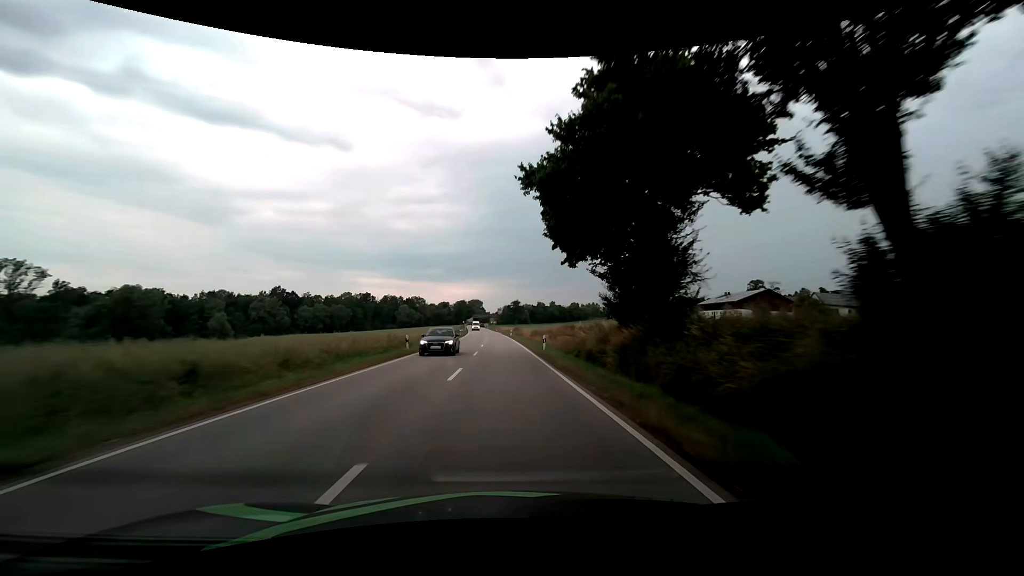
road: secondary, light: Day
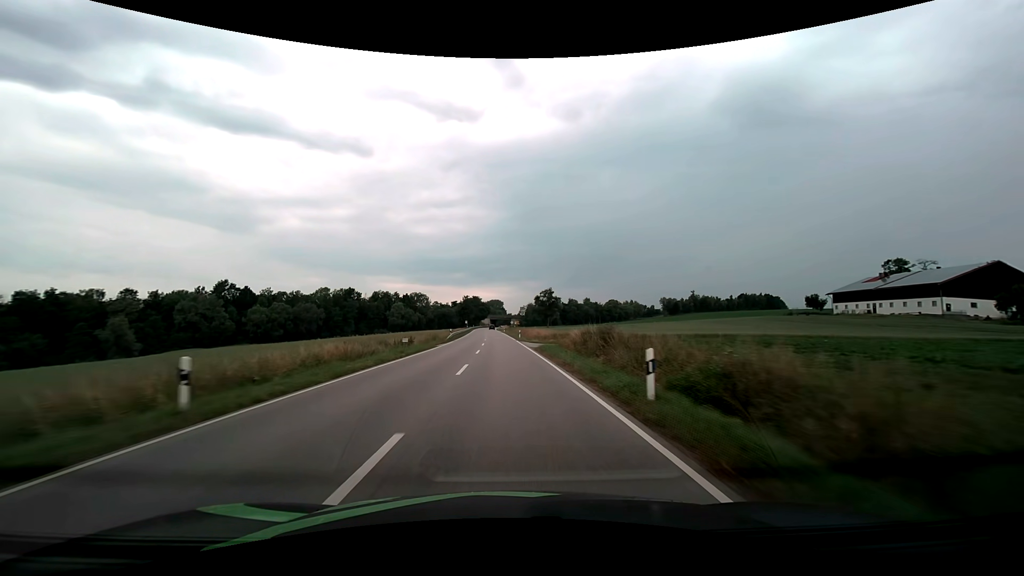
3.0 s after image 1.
(-1.2, +70.8) m; -2°
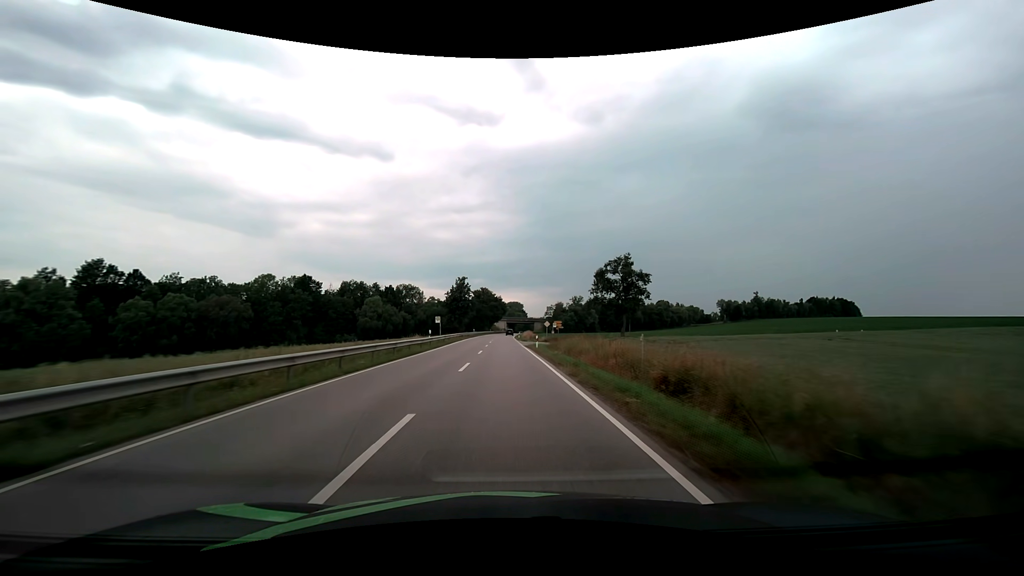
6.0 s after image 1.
(-1.5, +70.8) m; -2°
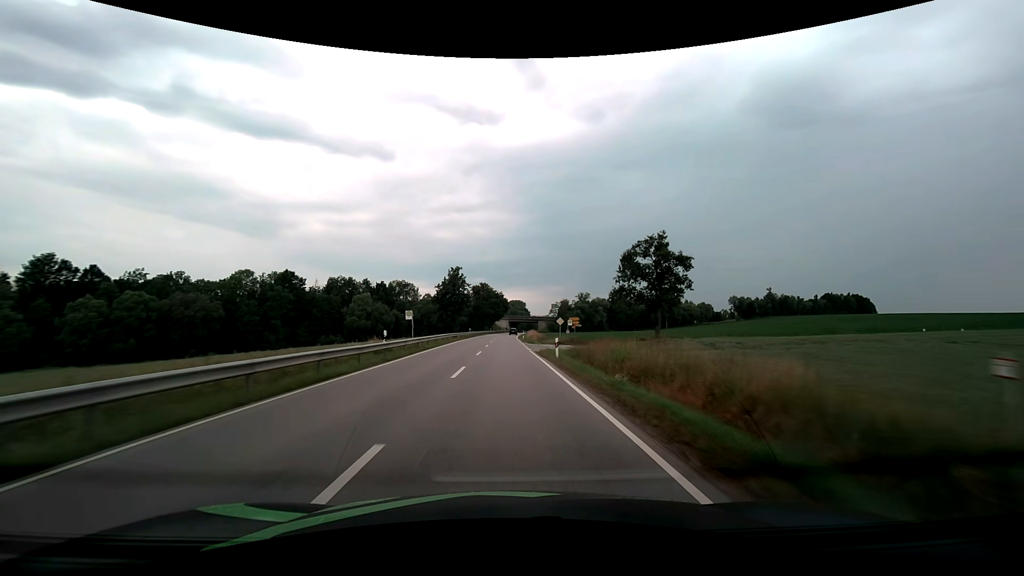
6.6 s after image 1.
(0.0, +14.2) m; 0°
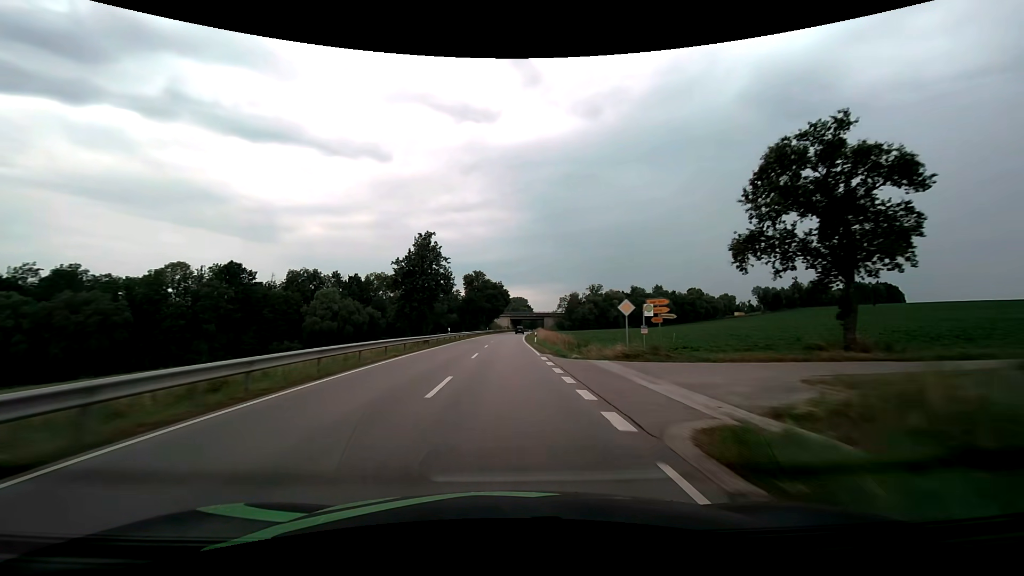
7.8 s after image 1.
(0.0, +28.4) m; 0°
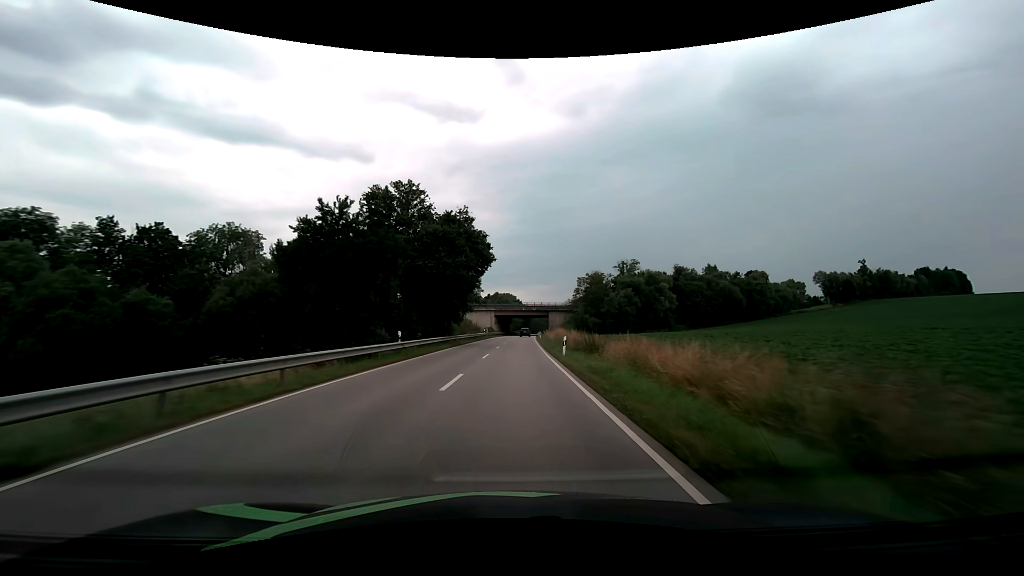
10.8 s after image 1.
(+0.3, +70.9) m; +1°
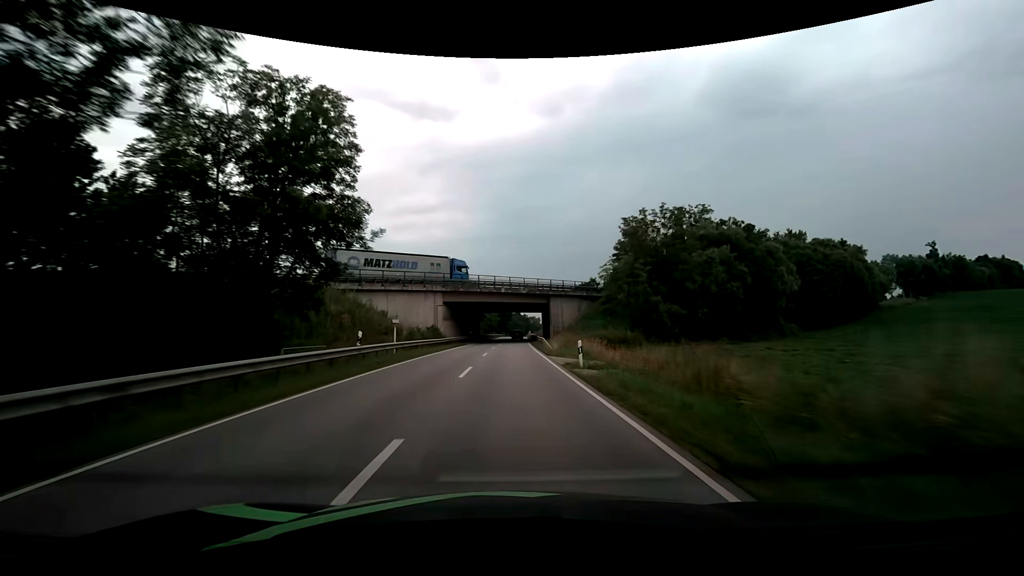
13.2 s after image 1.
(+1.2, +56.7) m; +3°
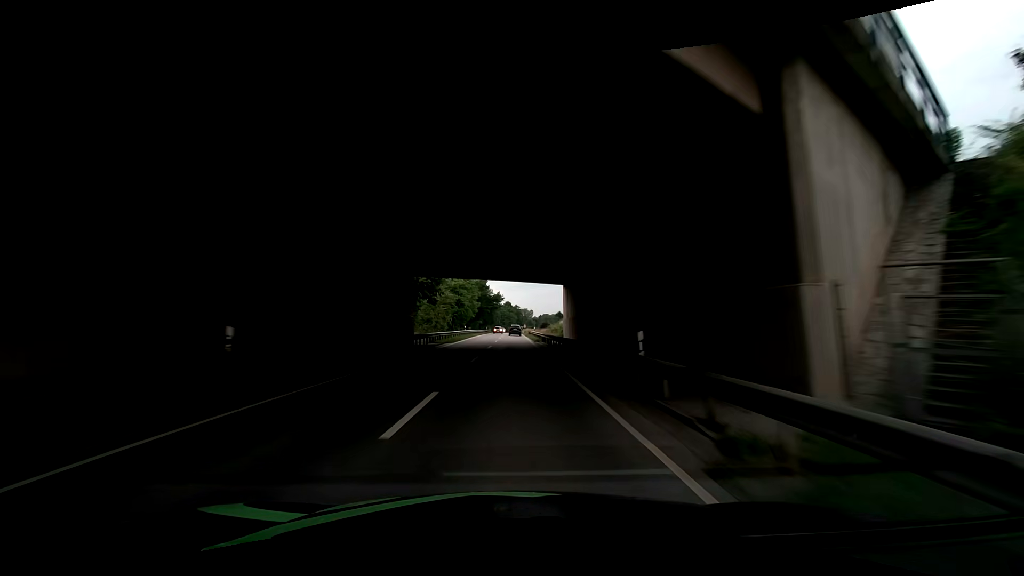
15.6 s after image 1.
(+0.9, +55.9) m; +2°
(0, +10) (+1, +20) (+1, +30) (+2, +40) (+2, +50) (+2, +60) (+2, +70) (+2, +80) (+2, +90) (+2, +100) m
